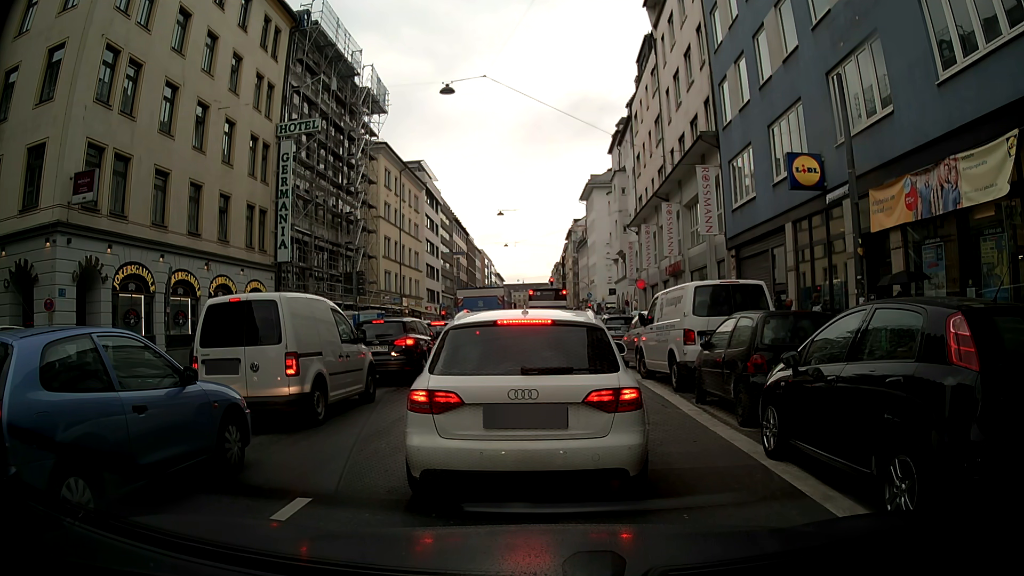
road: secondary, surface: asphalt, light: Day
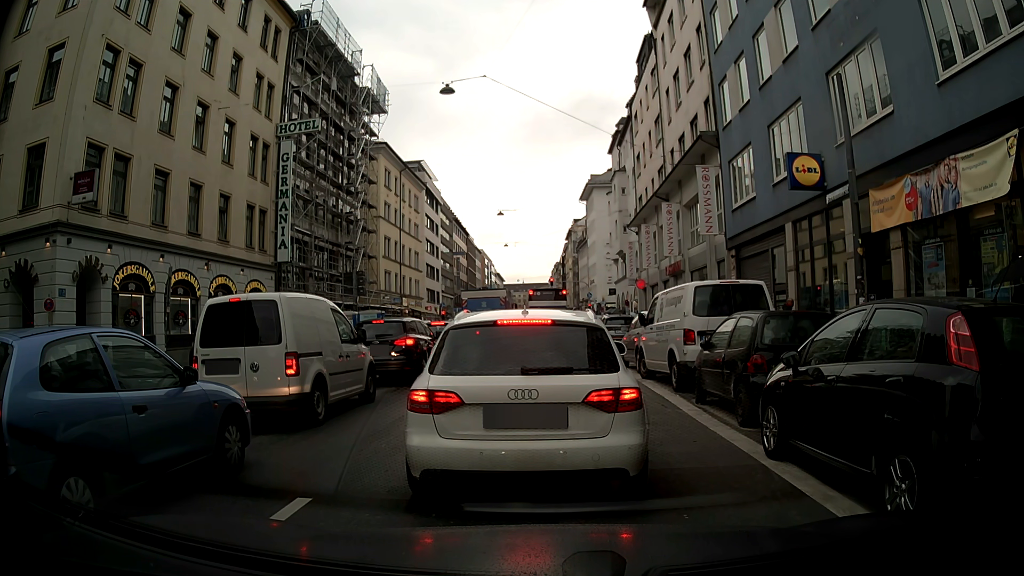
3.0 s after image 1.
(0.0, 0.0) m; 0°
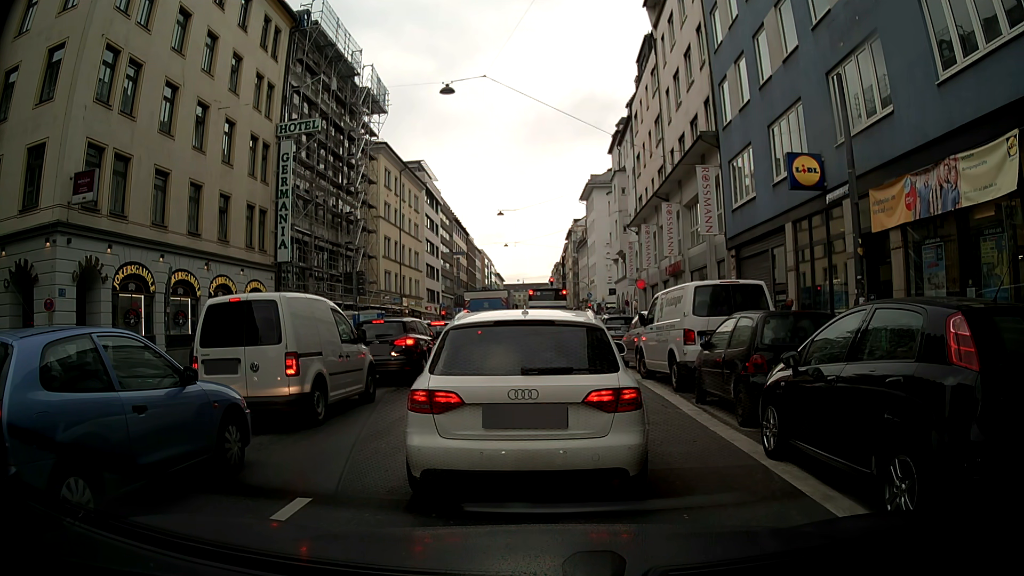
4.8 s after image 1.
(0.0, 0.0) m; 0°
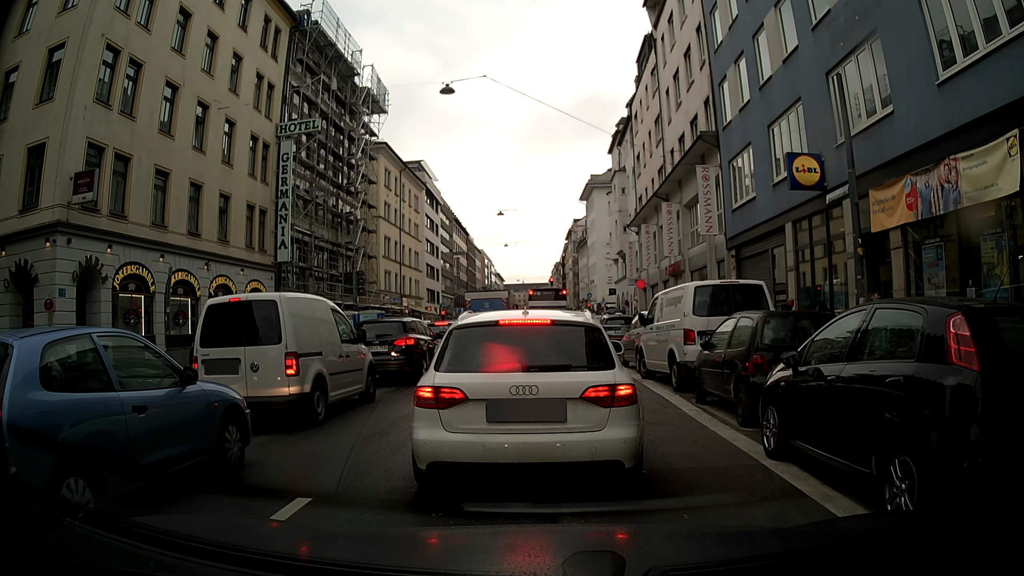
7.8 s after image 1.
(0.0, 0.0) m; 0°
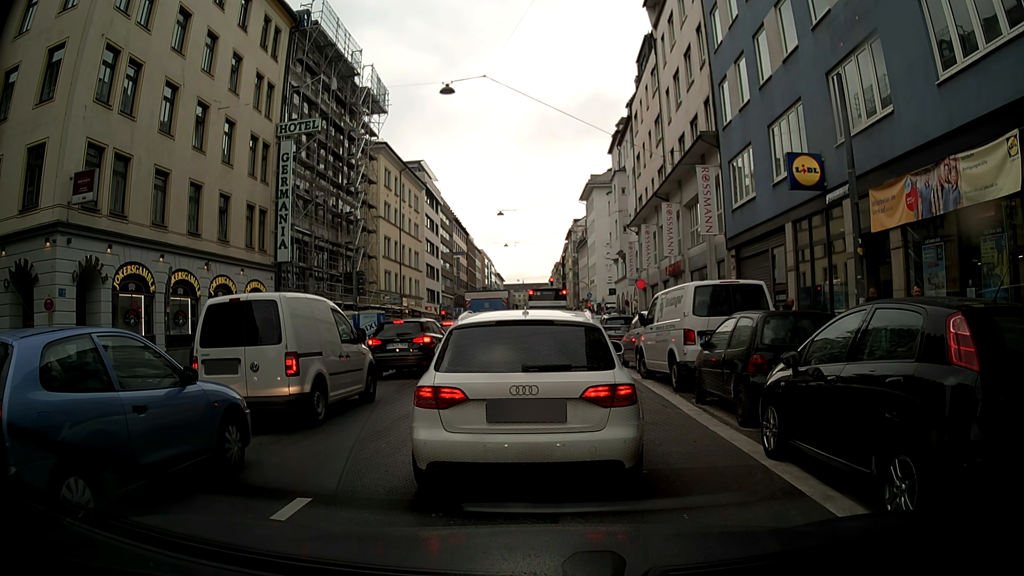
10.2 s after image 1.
(0.0, 0.0) m; 0°
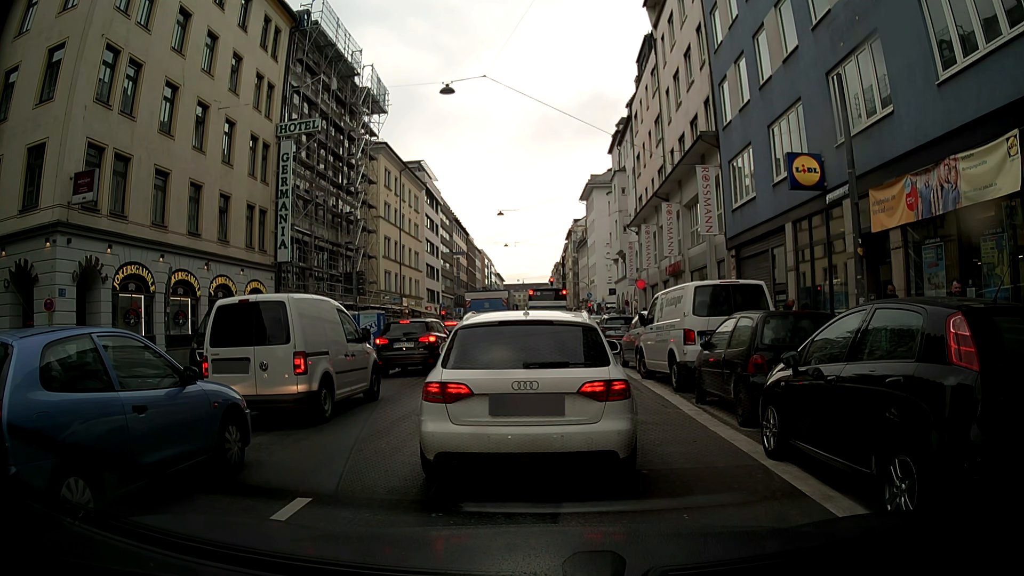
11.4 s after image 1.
(0.0, 0.0) m; 0°
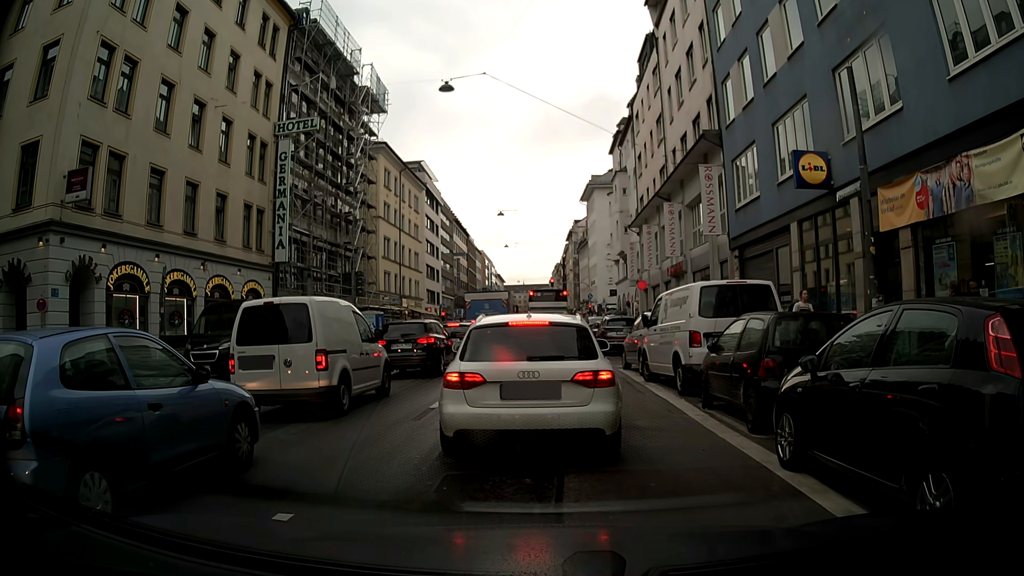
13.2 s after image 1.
(0.0, +0.4) m; 0°
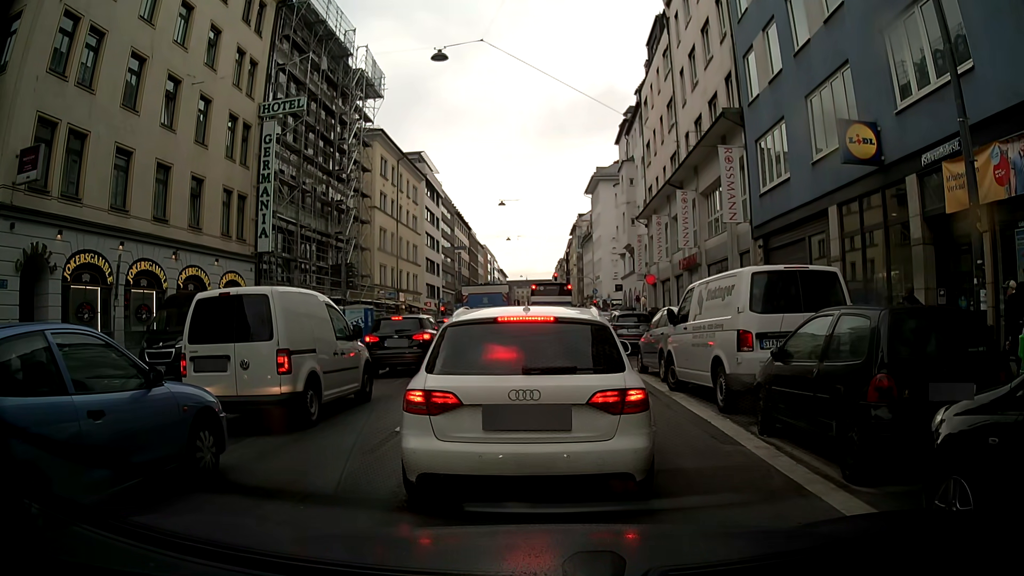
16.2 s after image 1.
(0.0, +2.7) m; 0°
